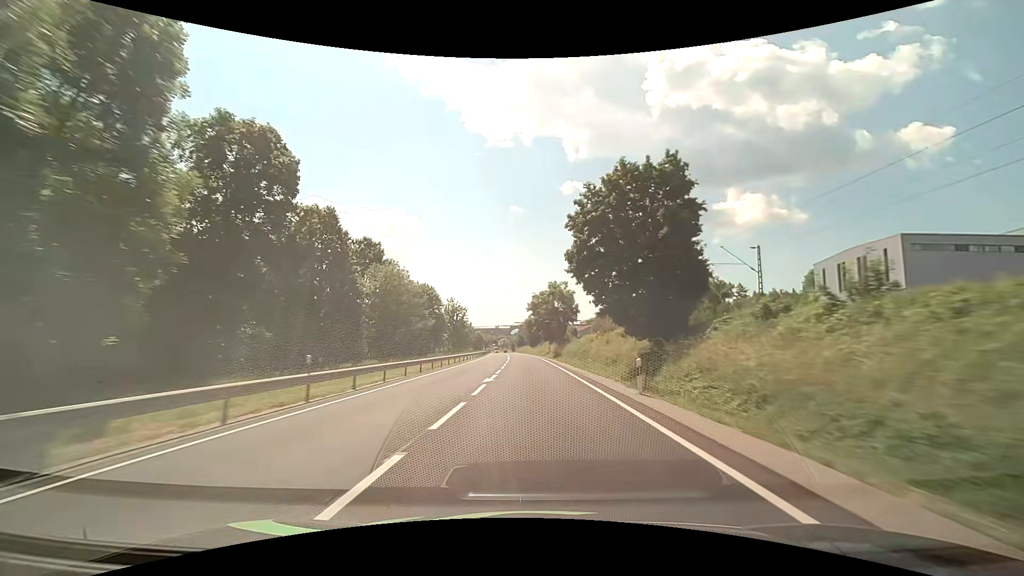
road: primary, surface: asphalt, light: Day
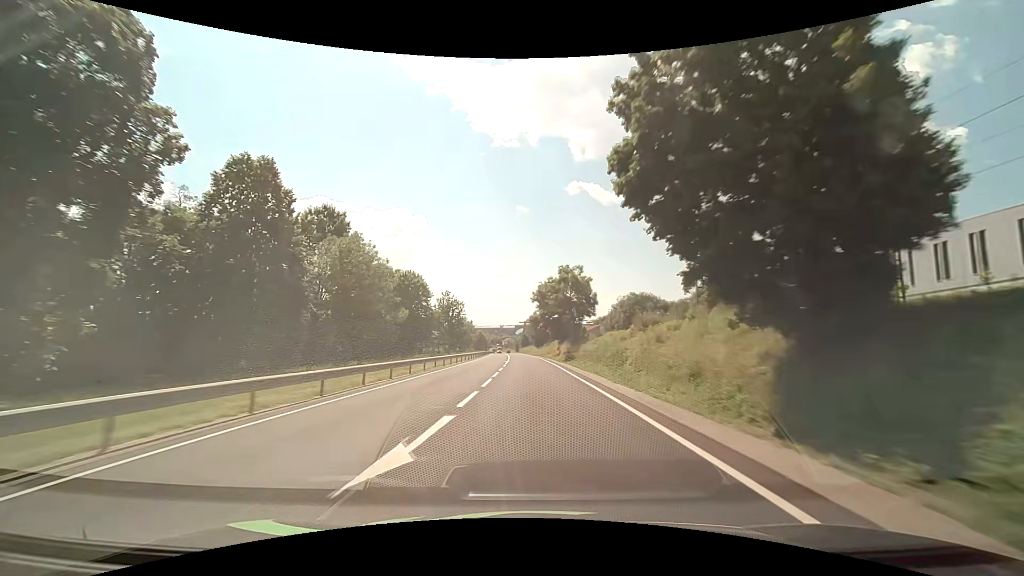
(0.0, +15.1) m; 0°
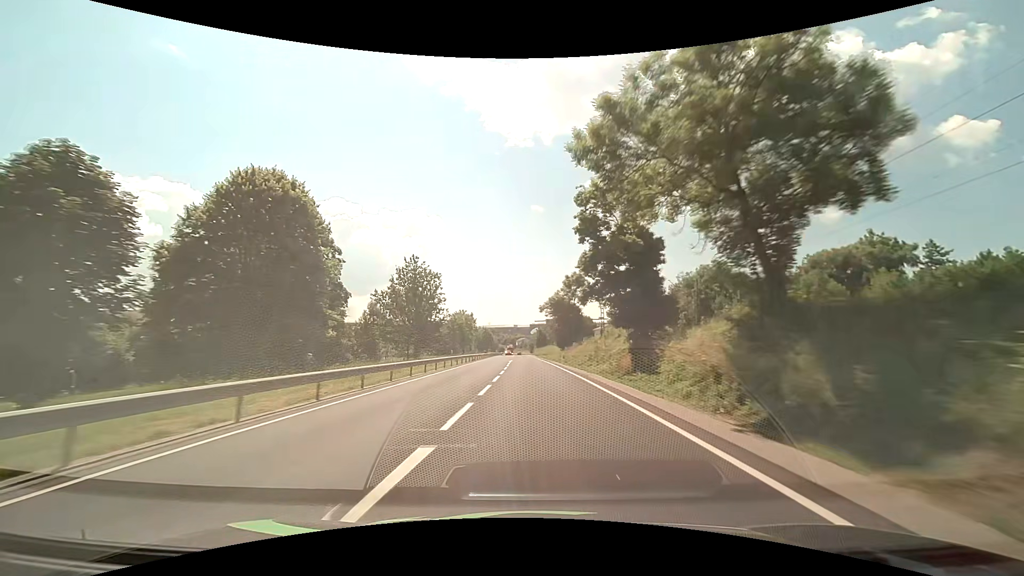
(-0.8, +45.3) m; -2°
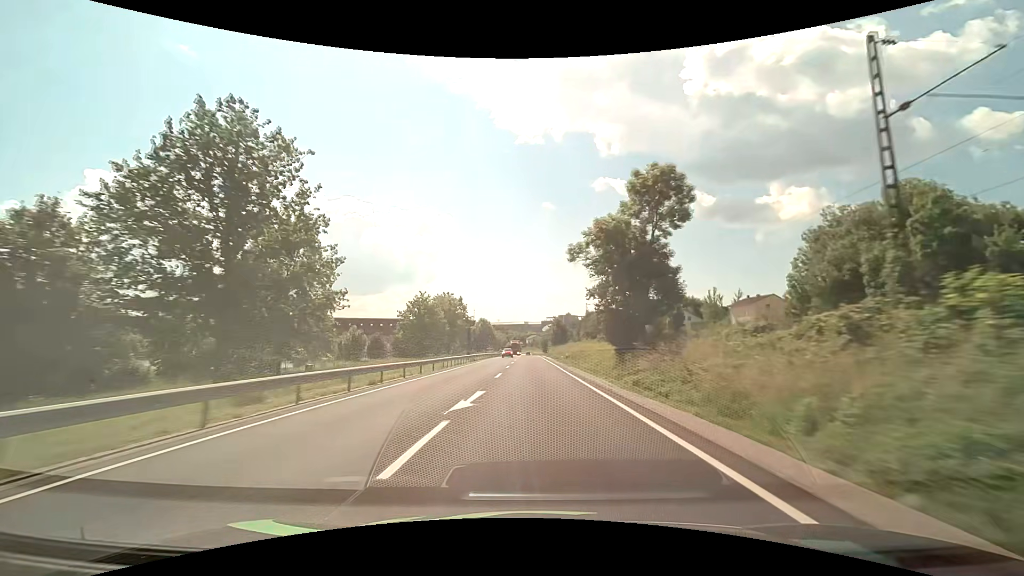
(-0.4, +45.2) m; -1°
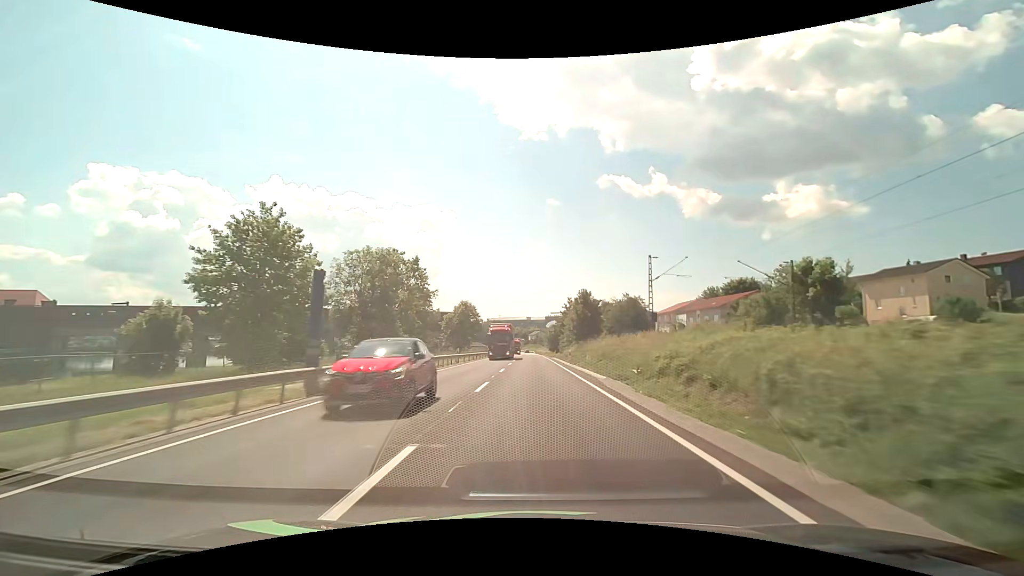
(-0.3, +45.2) m; 0°
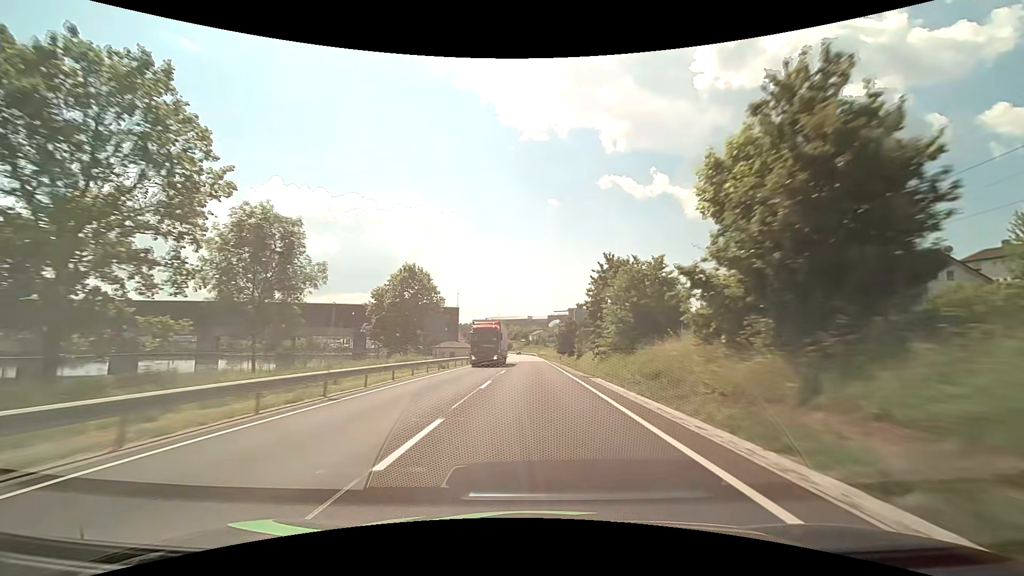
(+0.1, +45.2) m; 0°
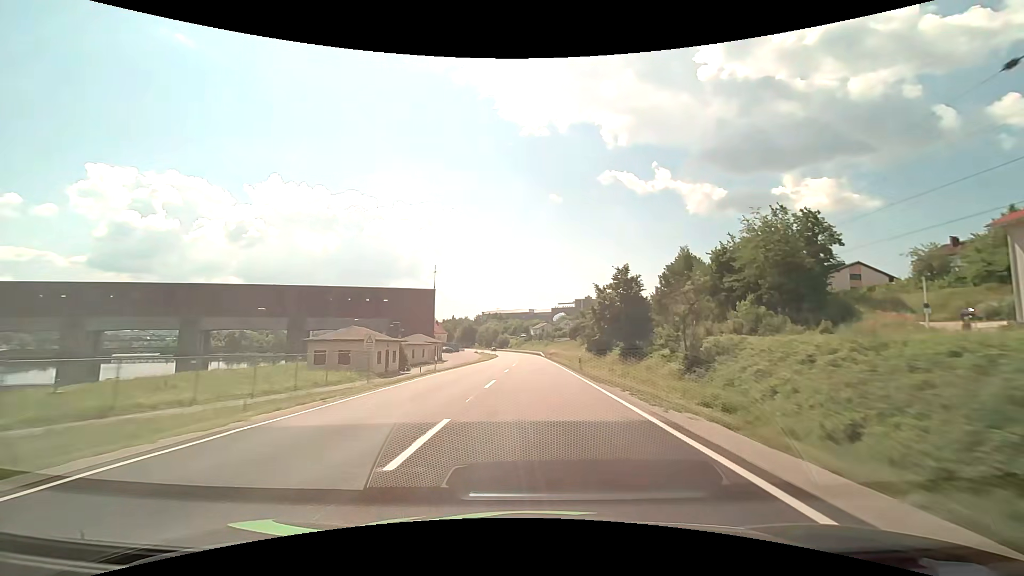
(-0.2, +60.3) m; 0°
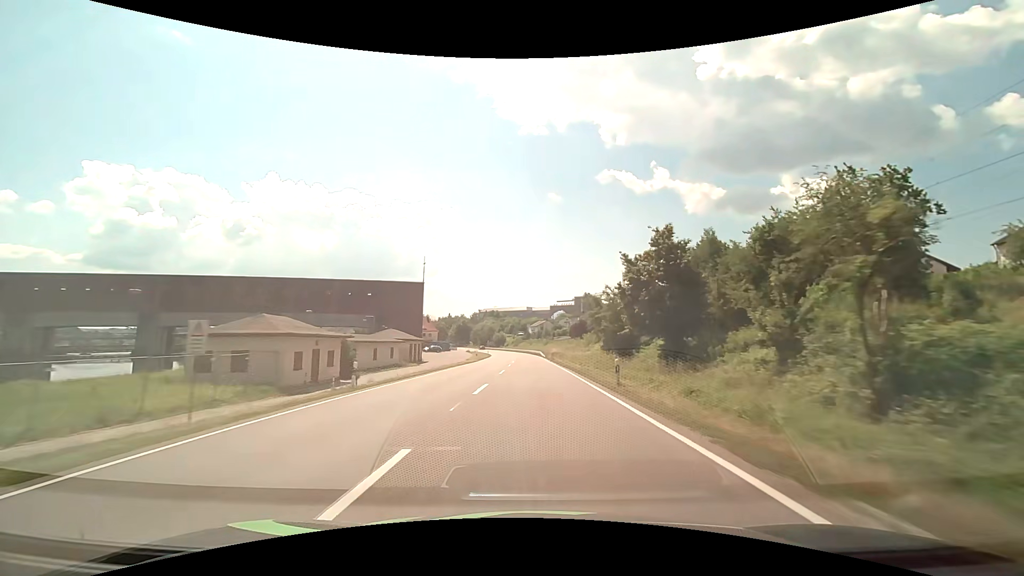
(-0.1, +15.0) m; 0°
(0, +10) (0, +20) (0, +30) (0, +40) (0, +50) (0, +60) (-1, +70) (-1, +80) (-1, +90) (-2, +100) m
